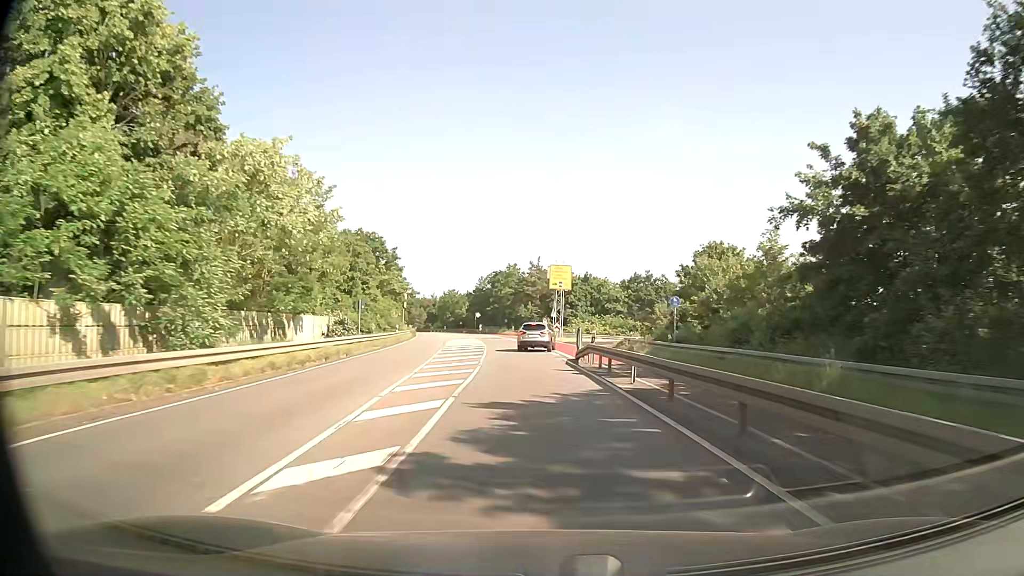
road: tertiary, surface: asphalt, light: Day
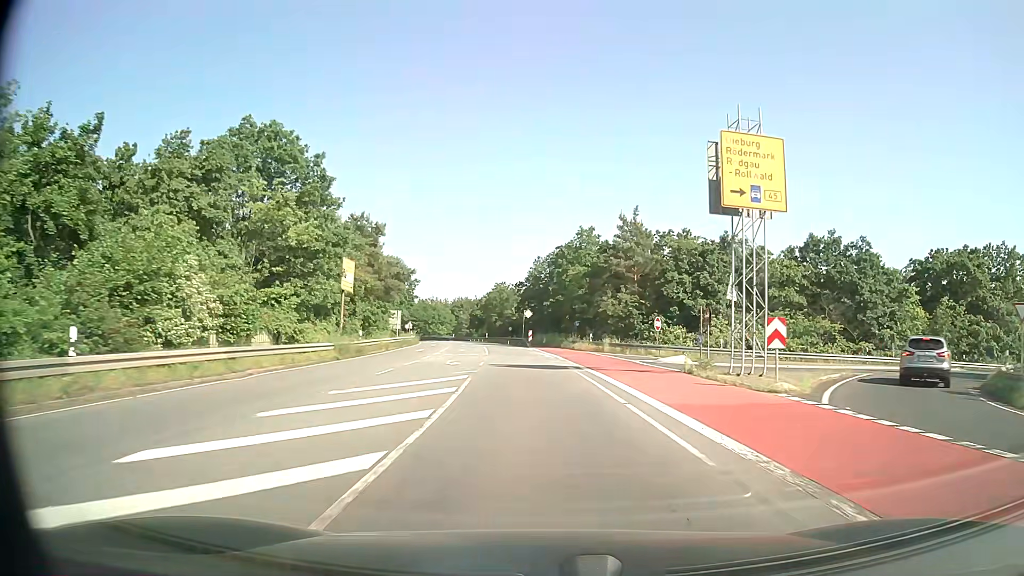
(-2.8, +49.2) m; -6°
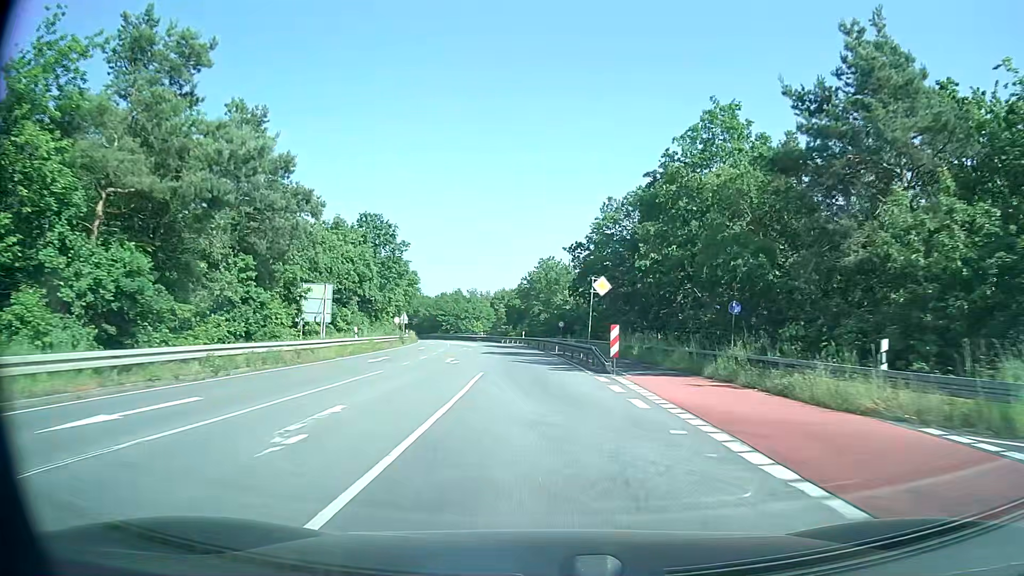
(-1.7, +39.1) m; -5°
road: secondary
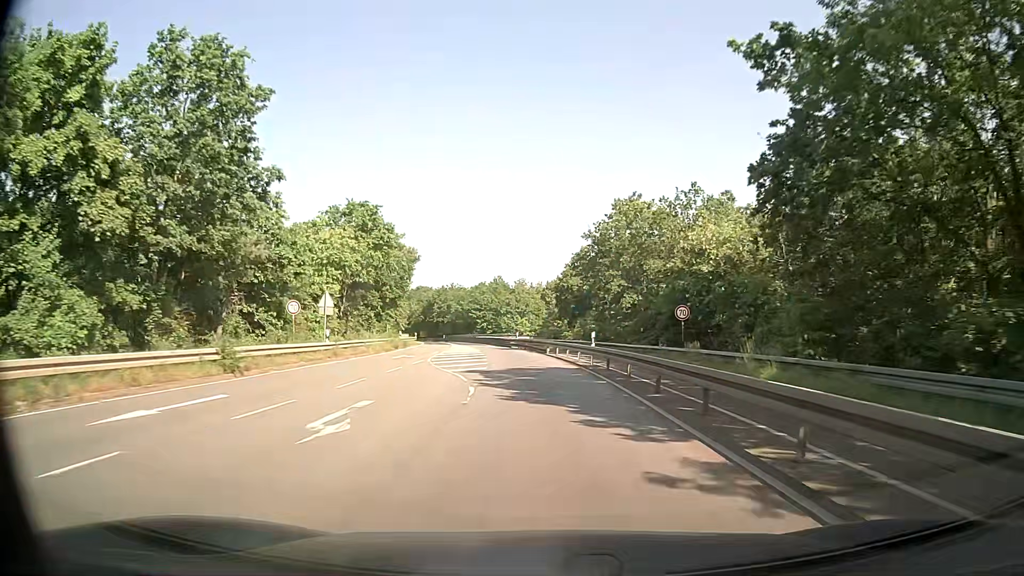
(-1.4, +39.1) m; -4°
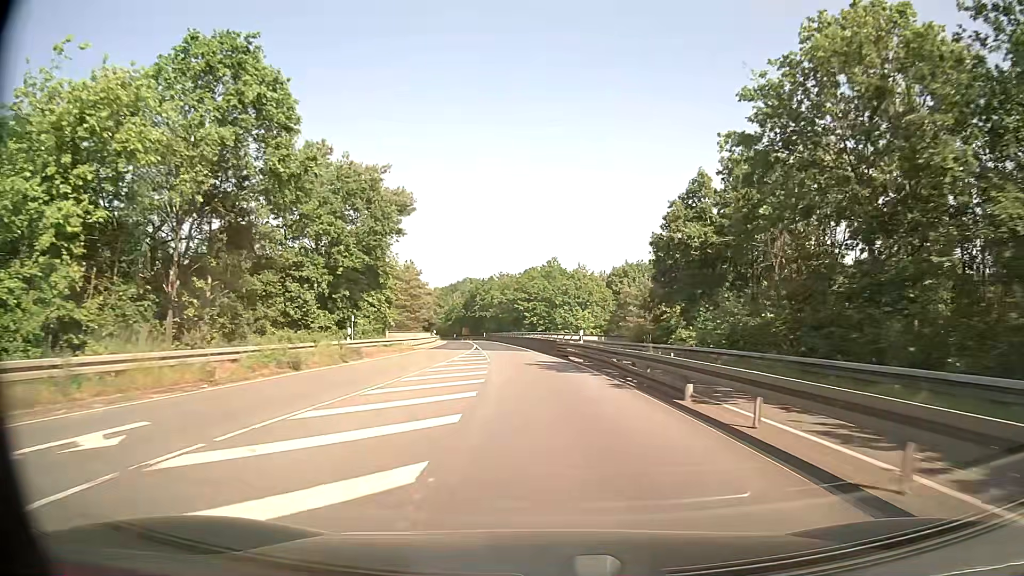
(-1.4, +29.4) m; -5°
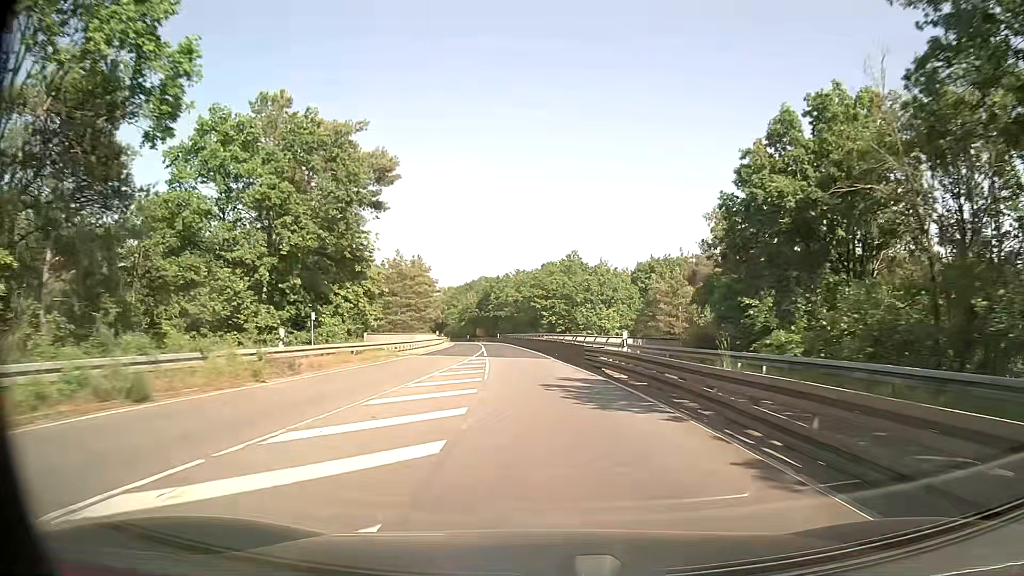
(-0.1, +9.9) m; -2°
(0, +10) (-1, +20) (-1, +30) (-2, +40) (-3, +50) (-3, +60) (-4, +70) (-6, +80) (-7, +90) (-8, +100) m
